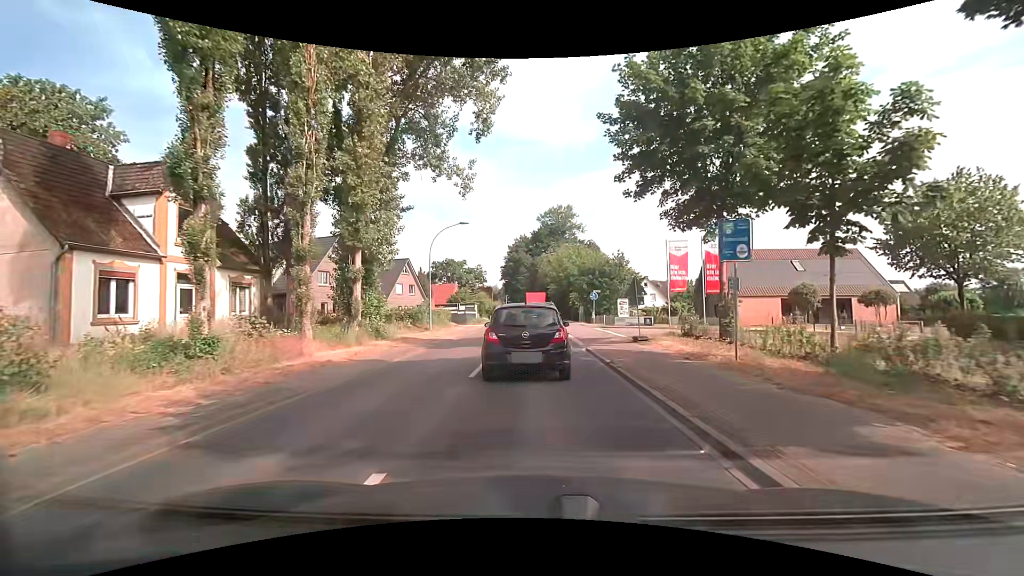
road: secondary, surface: asphalt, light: Day
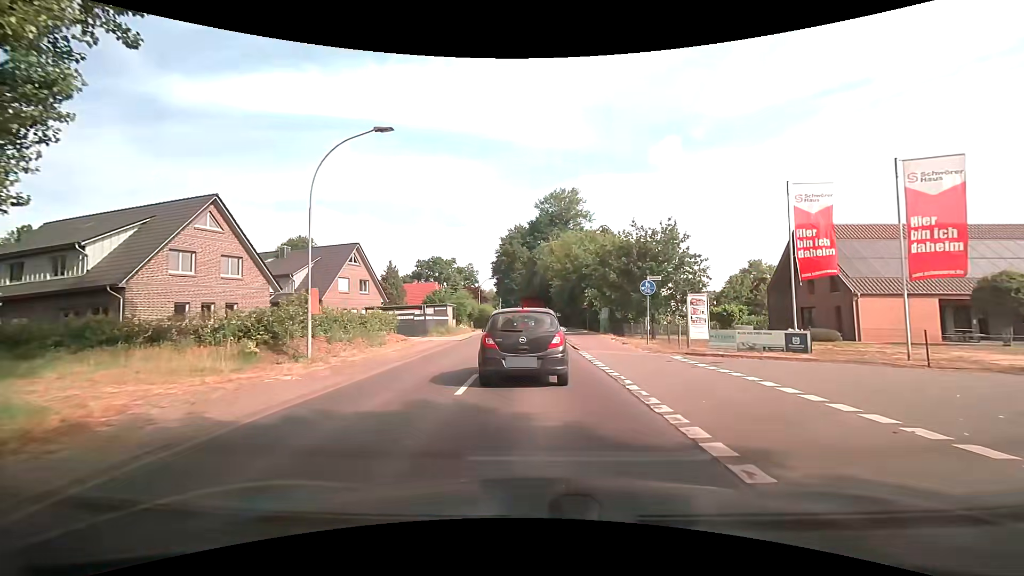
(+0.3, +19.5) m; +2°
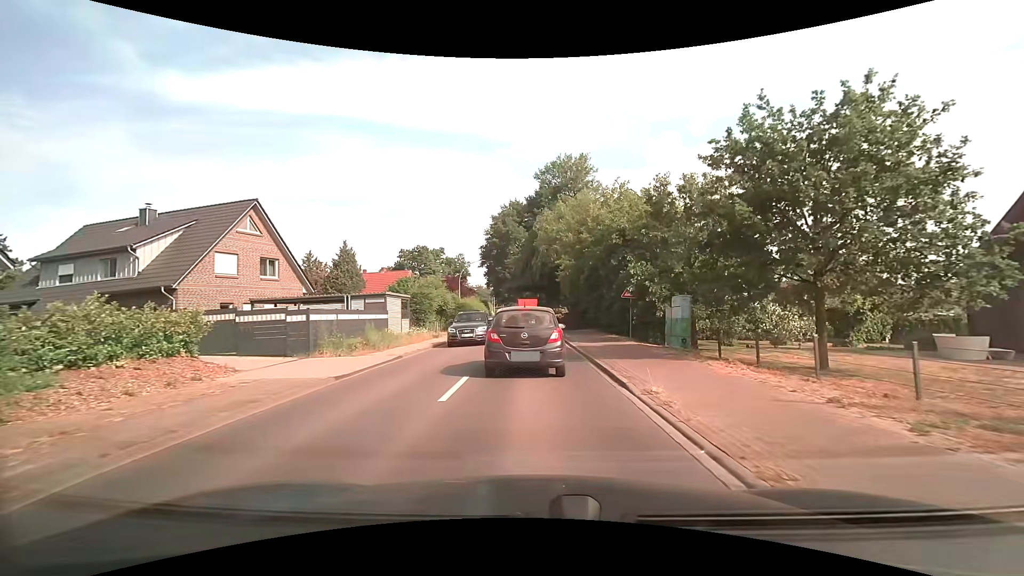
(-0.1, +18.7) m; 0°
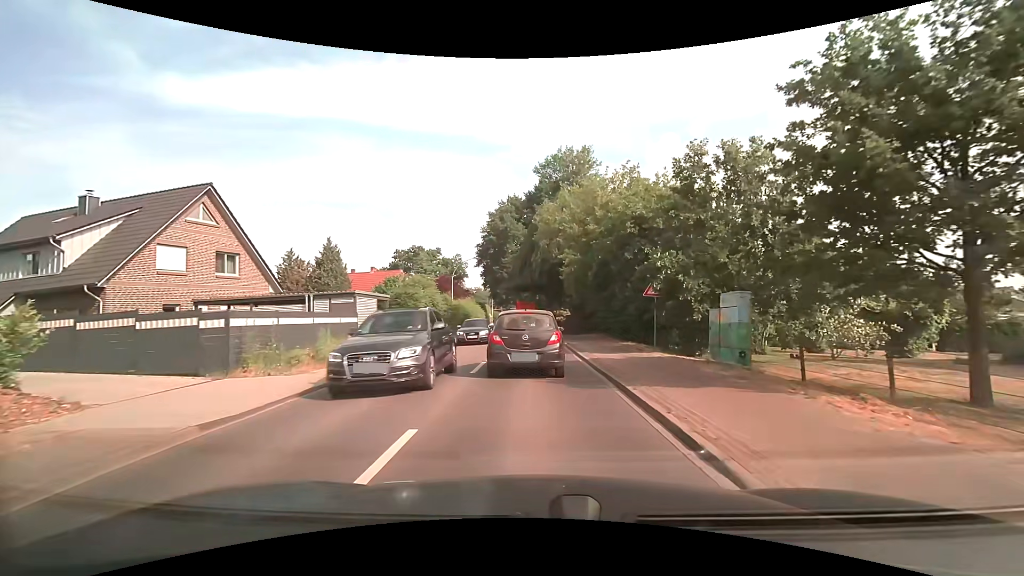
(0.0, +4.6) m; 0°
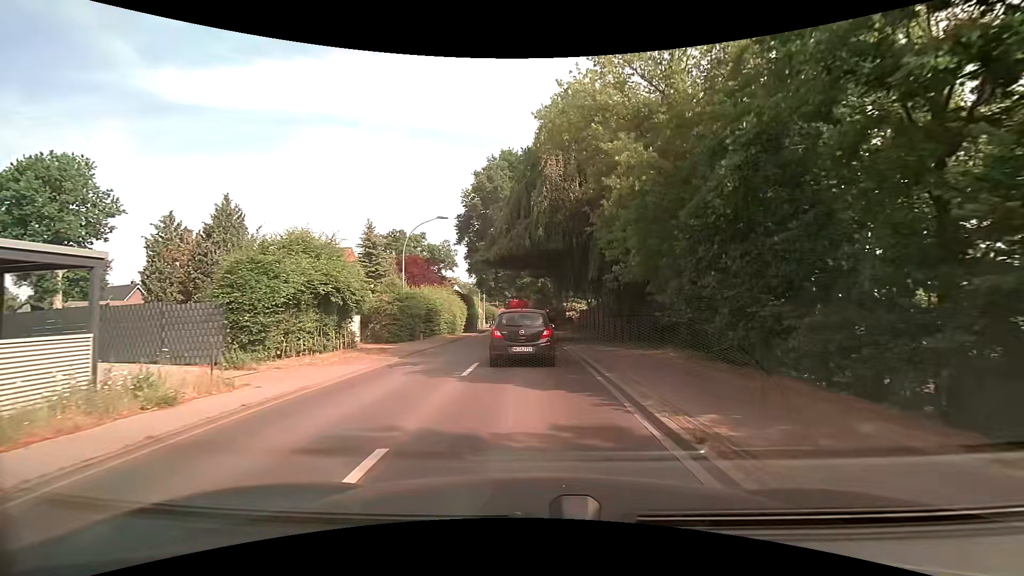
(0.0, +18.8) m; 0°
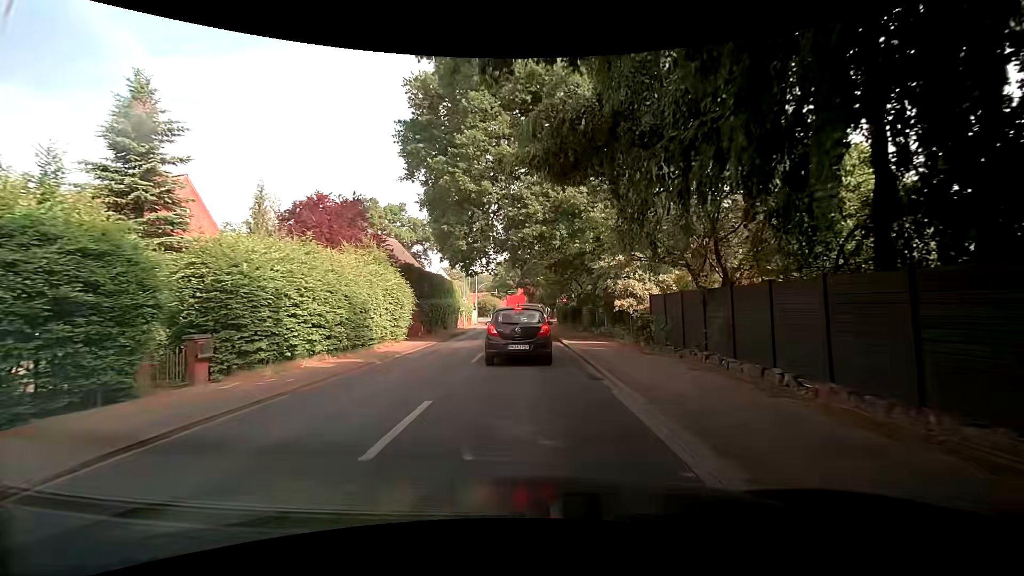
(+0.1, +24.3) m; 0°
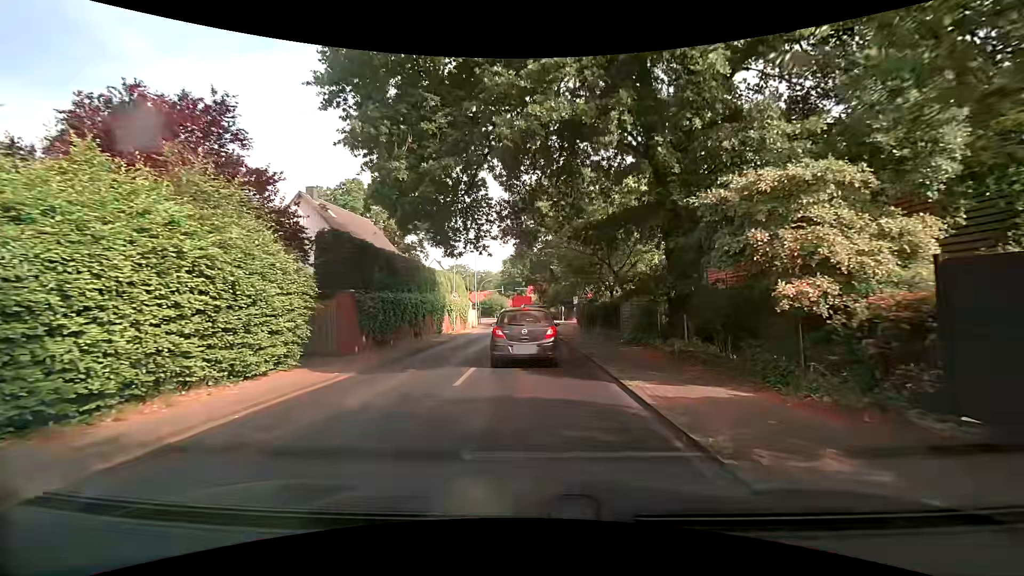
(-0.2, +13.1) m; -1°
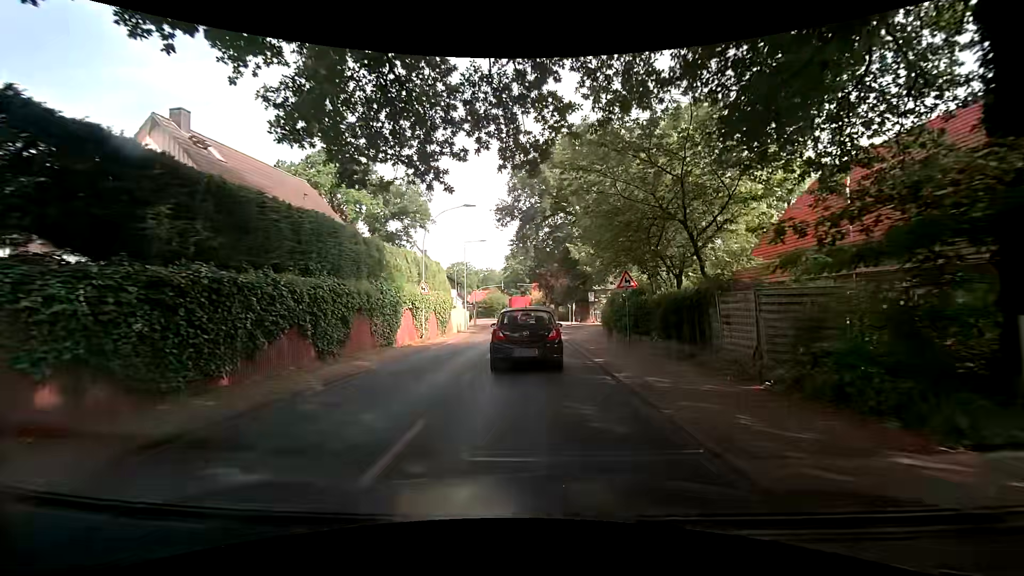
(-0.1, +13.2) m; 0°
(0, +10) (0, +20) (-1, +30) (-1, +40) (-1, +50) (-2, +60) (-2, +70) (-4, +80) (-5, +90) (-7, +99) m
